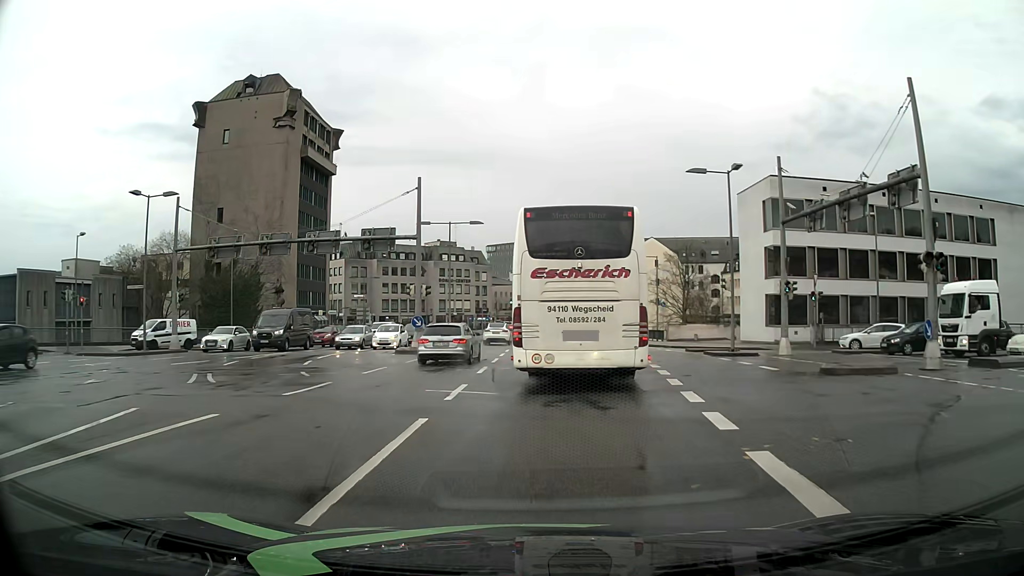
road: primary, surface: asphalt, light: Day
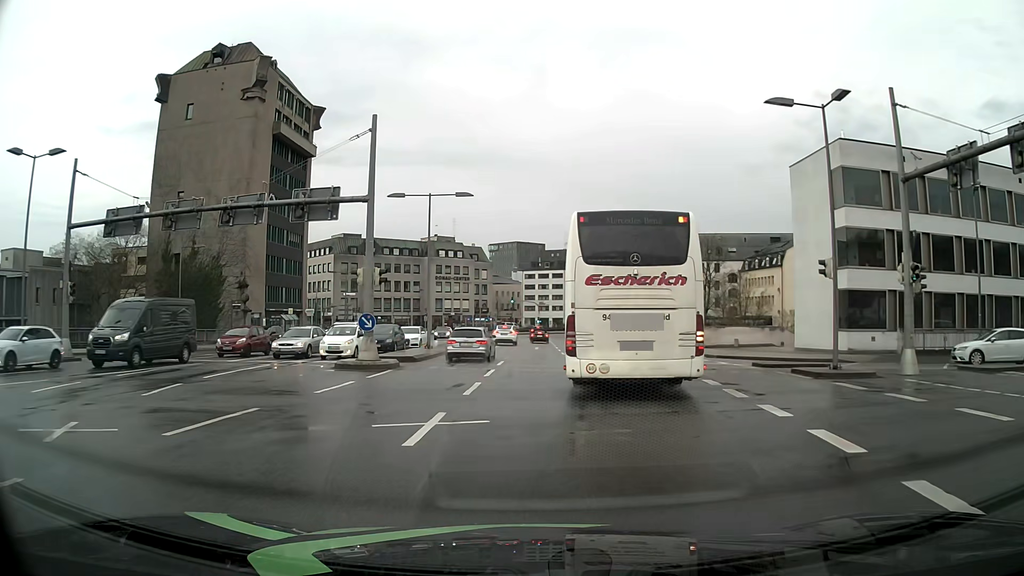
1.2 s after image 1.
(0.0, +10.7) m; 0°
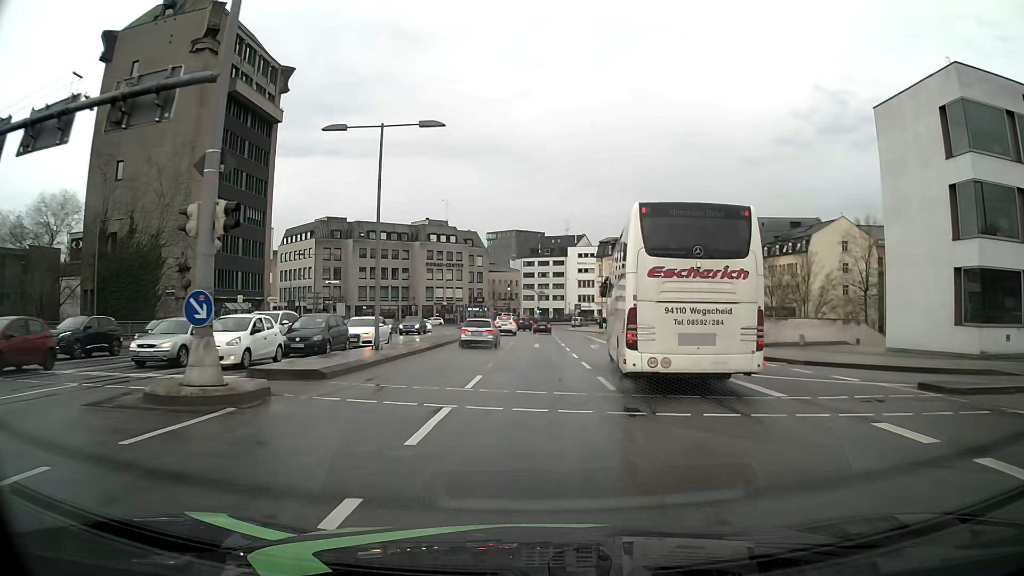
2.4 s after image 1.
(-0.1, +11.8) m; 0°
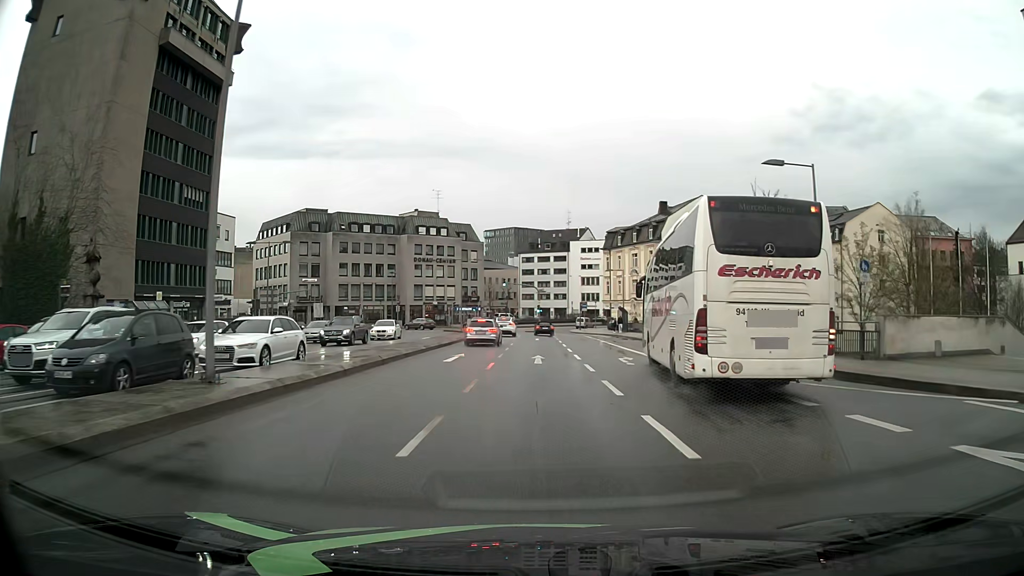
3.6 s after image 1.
(0.0, +12.9) m; 0°
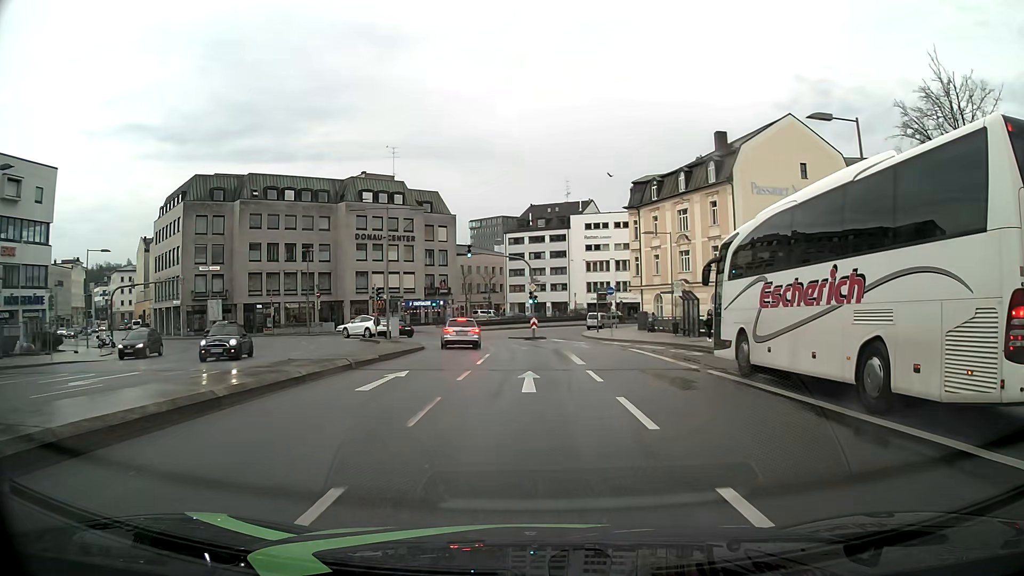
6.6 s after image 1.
(+0.1, +34.6) m; +1°
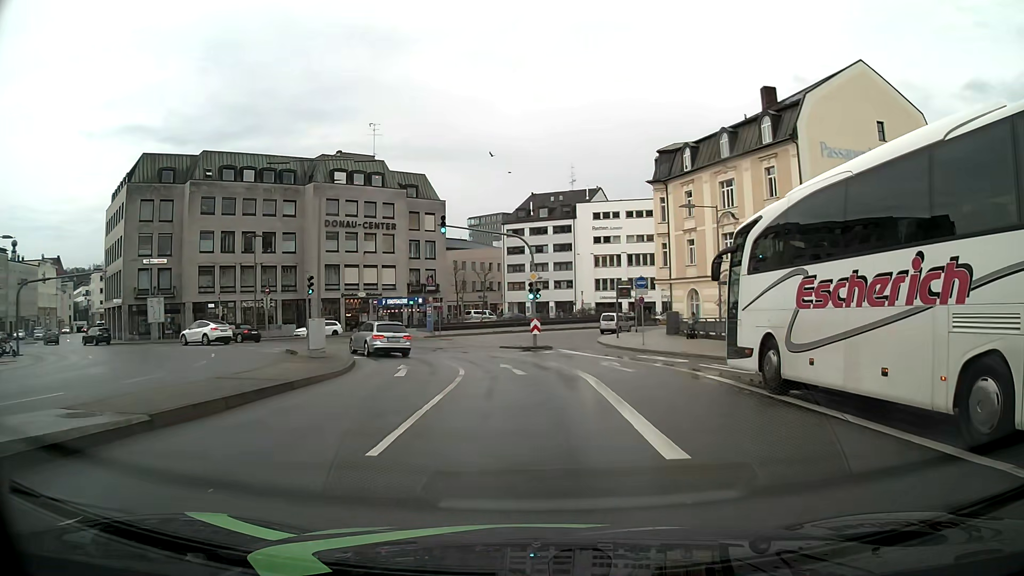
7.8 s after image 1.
(-0.1, +13.2) m; 0°
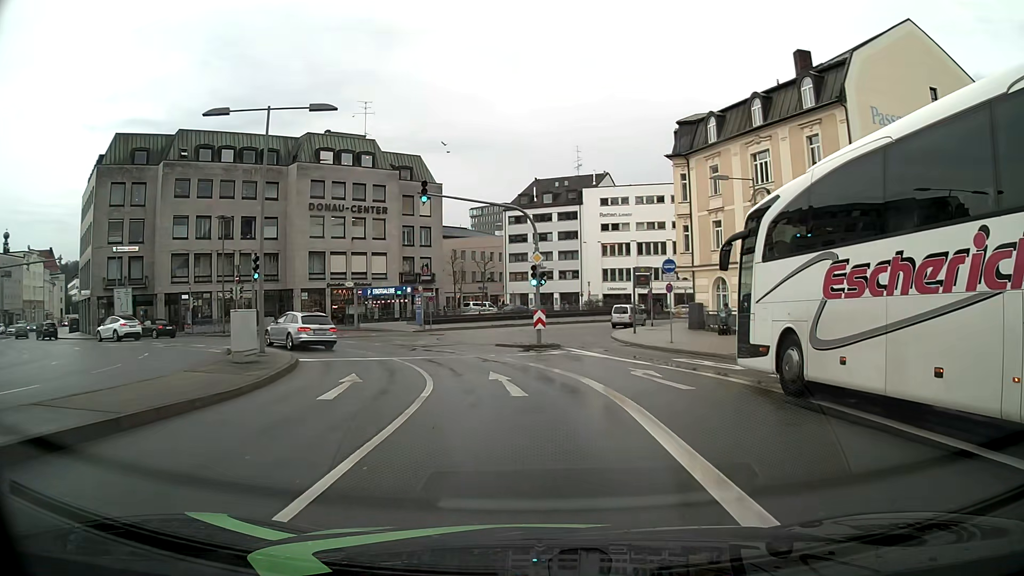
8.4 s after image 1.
(0.0, +6.3) m; 0°
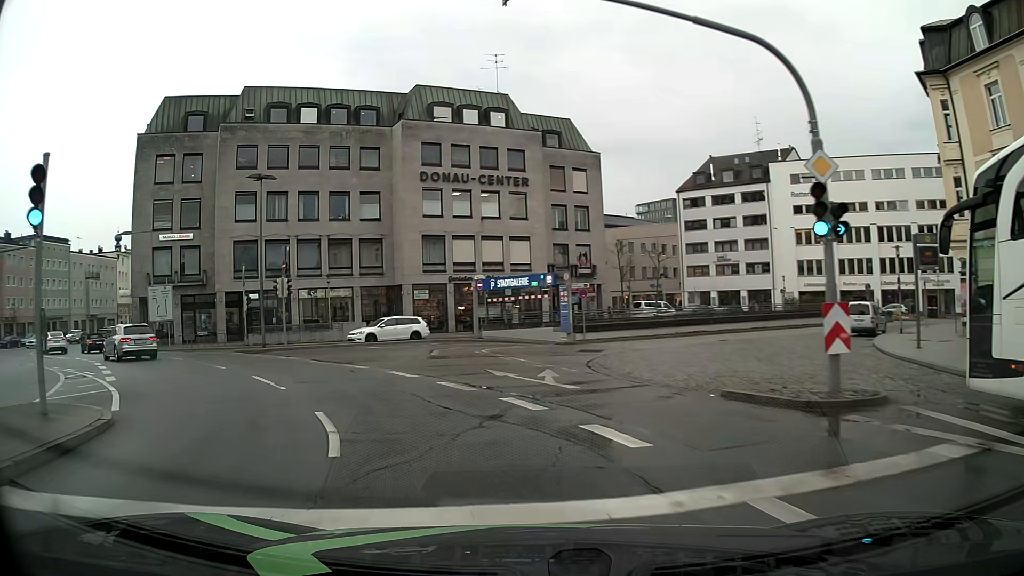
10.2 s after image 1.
(-1.5, +16.7) m; -15°
(-1, +10) (-6, +19) (-13, +26) (-21, +32) (-29, +38) (-36, +45) (-41, +54) (-45, +63) (-49, +72) (-53, +81) m
